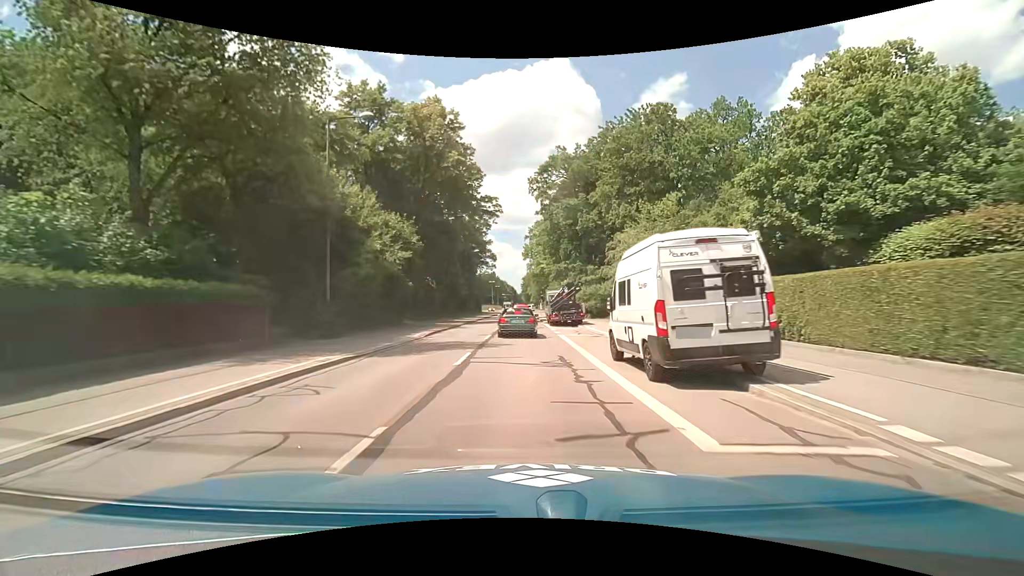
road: tertiary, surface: asphalt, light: Day
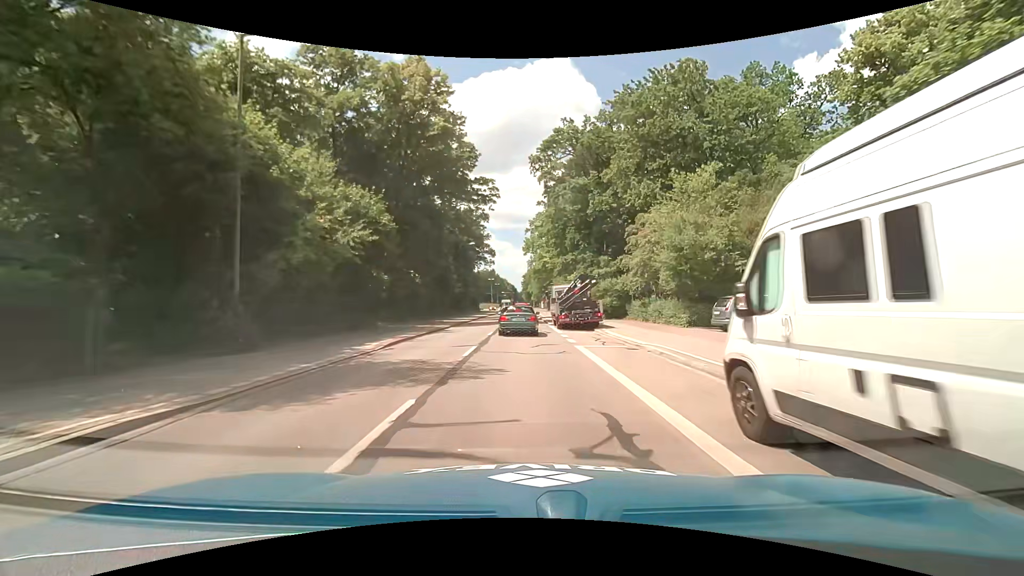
(0.0, +7.5) m; 0°
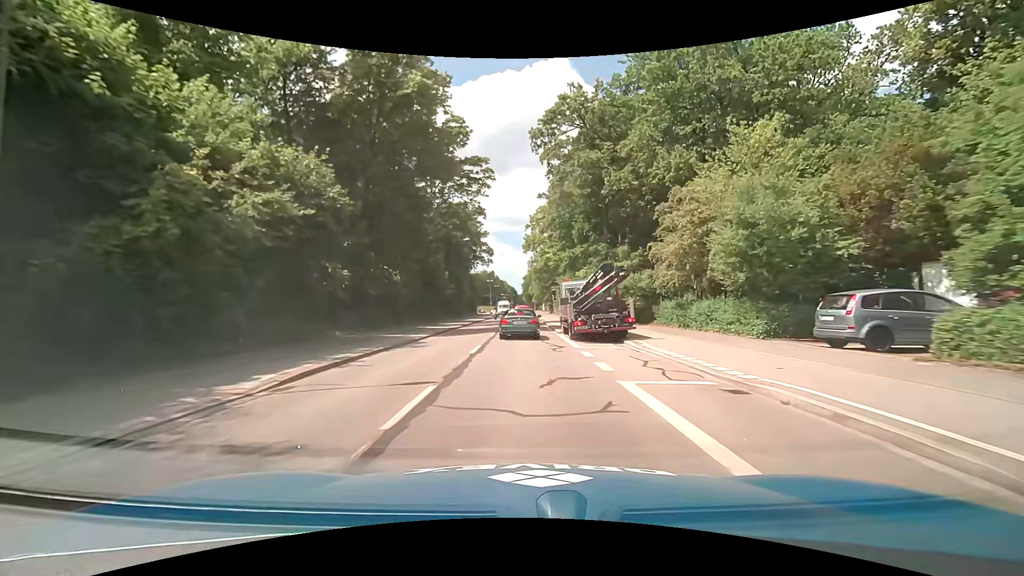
(0.0, +7.6) m; 0°
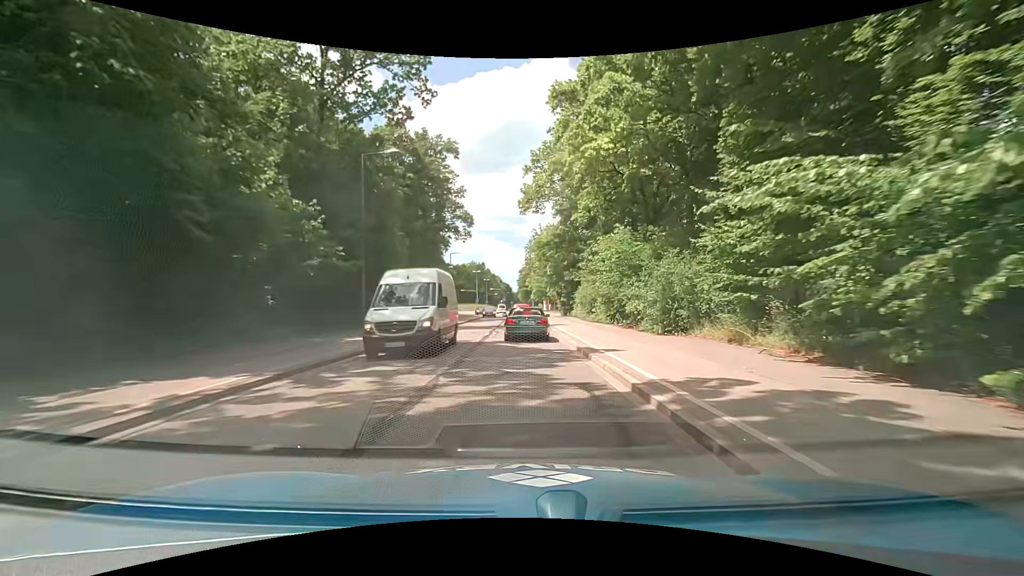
(-0.1, +37.3) m; 0°
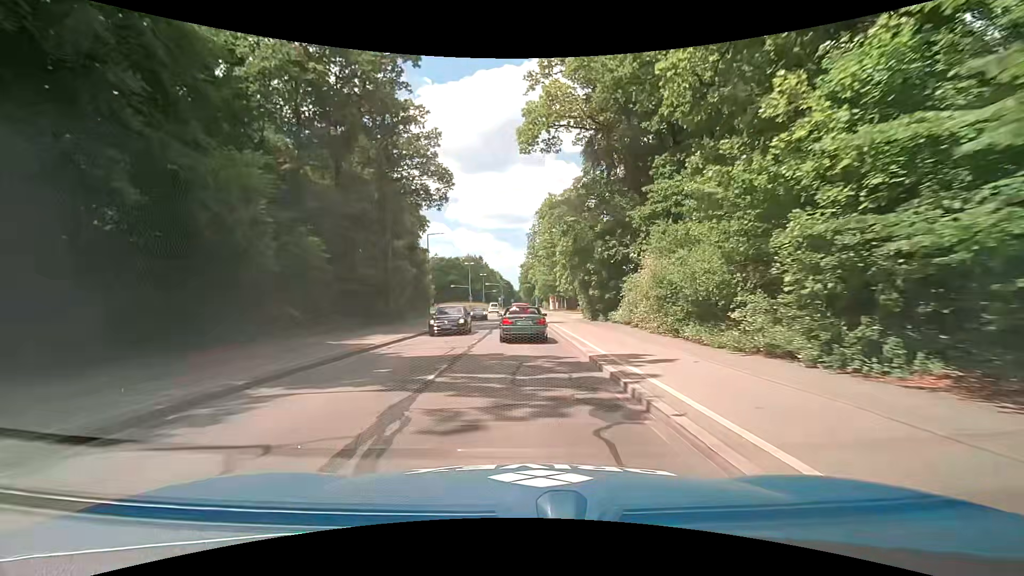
(0.0, +21.7) m; -1°
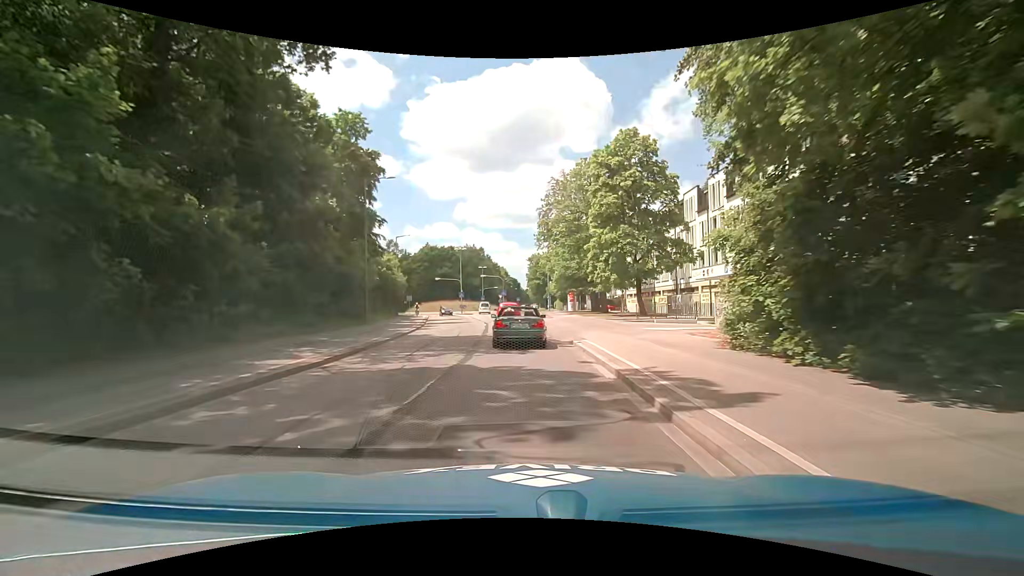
(+0.3, +27.7) m; 0°
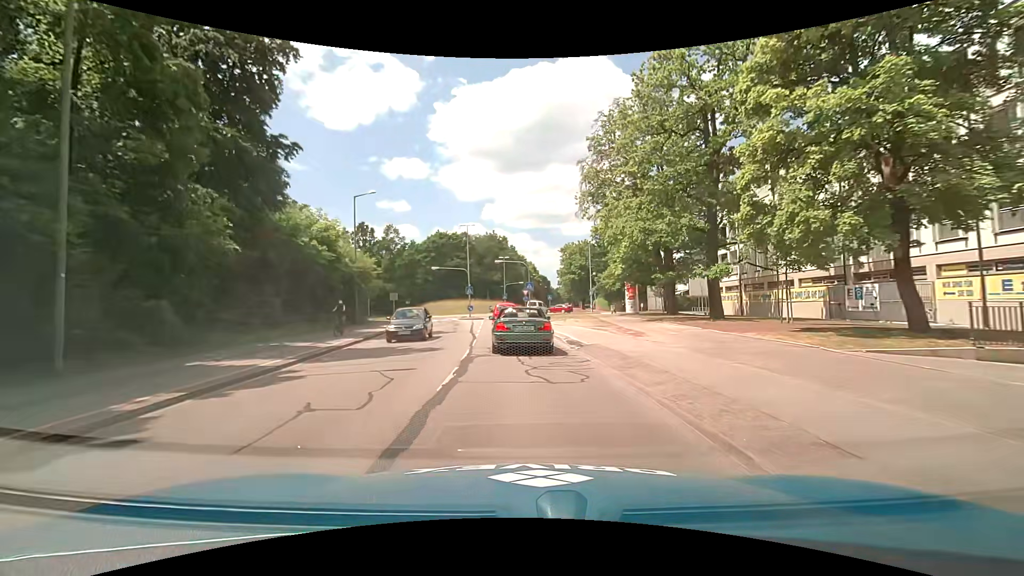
(-0.8, +25.5) m; -4°
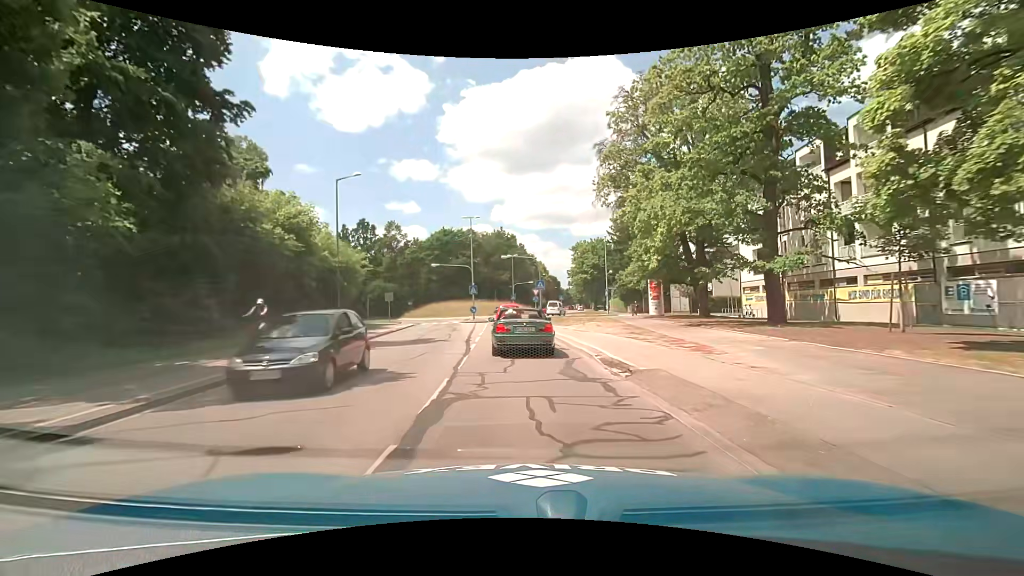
(0.0, +5.9) m; -1°
